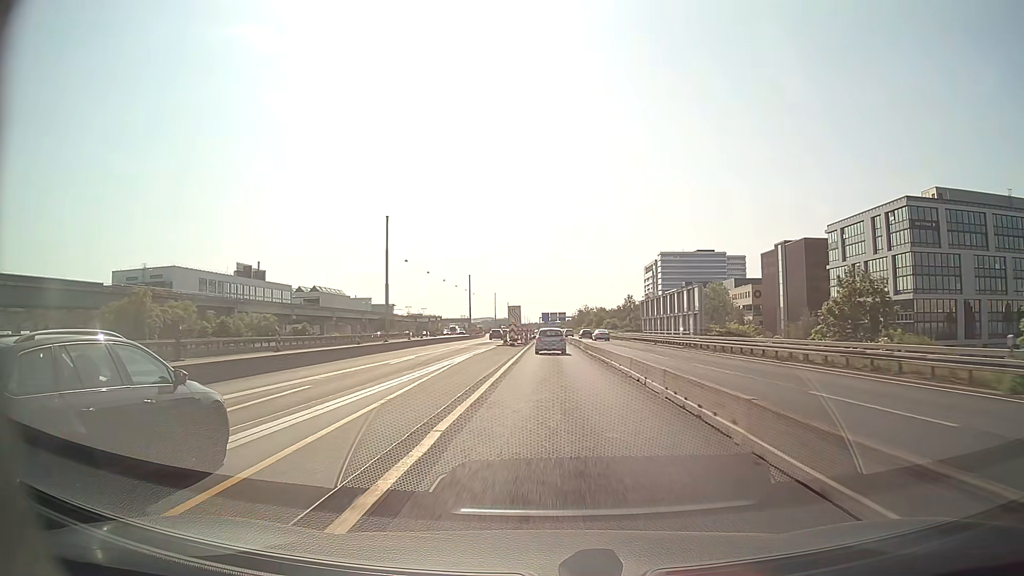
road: motorway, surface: asphalt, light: Day
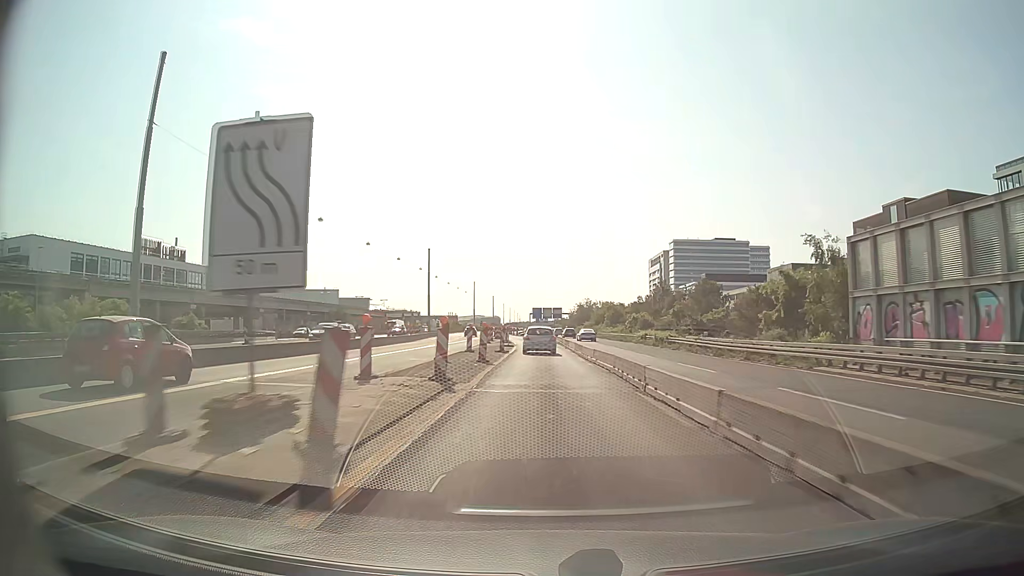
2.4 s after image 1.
(+0.3, +59.3) m; +1°
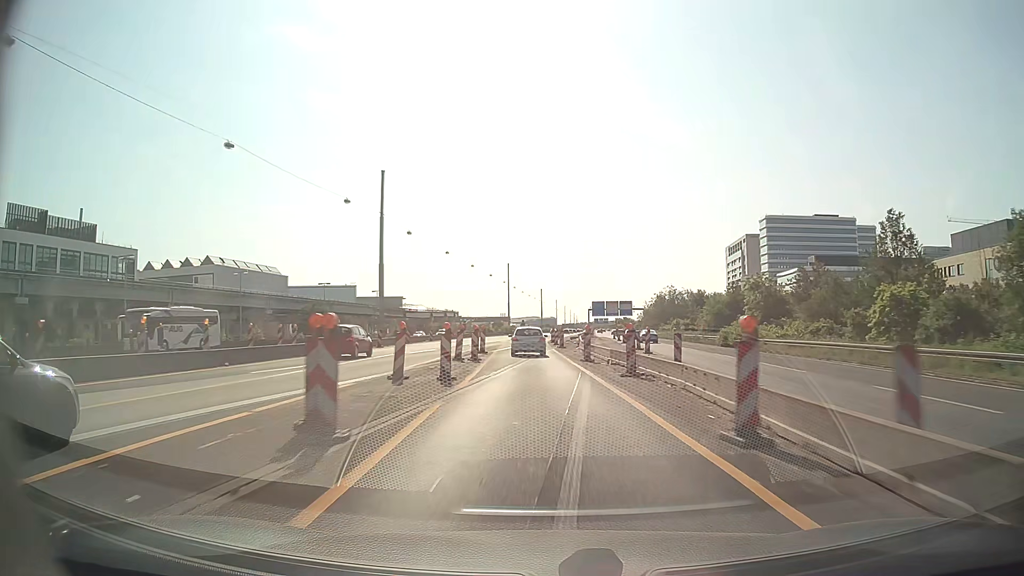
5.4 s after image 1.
(-1.6, +71.1) m; -4°
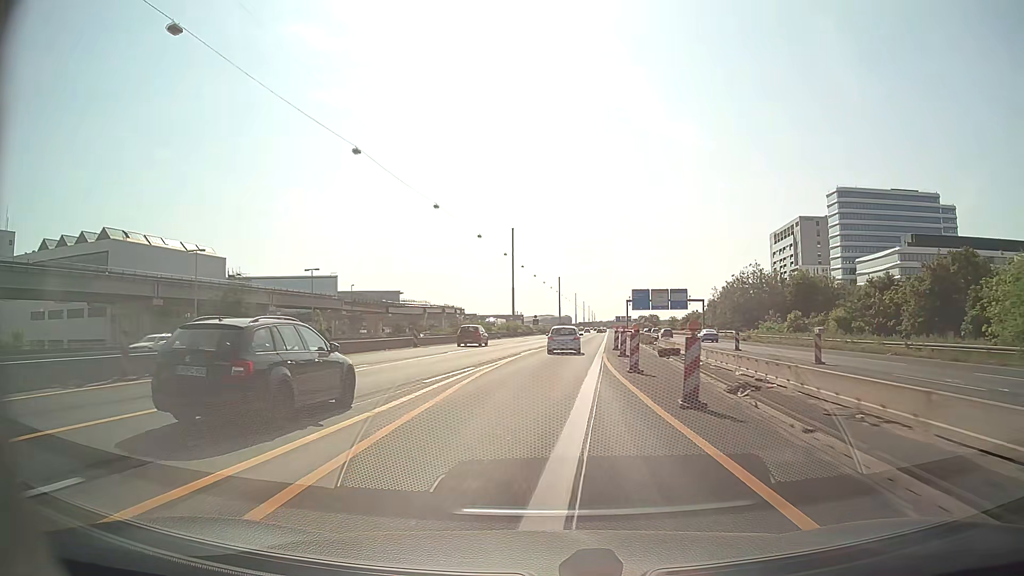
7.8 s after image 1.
(-1.7, +55.9) m; -2°
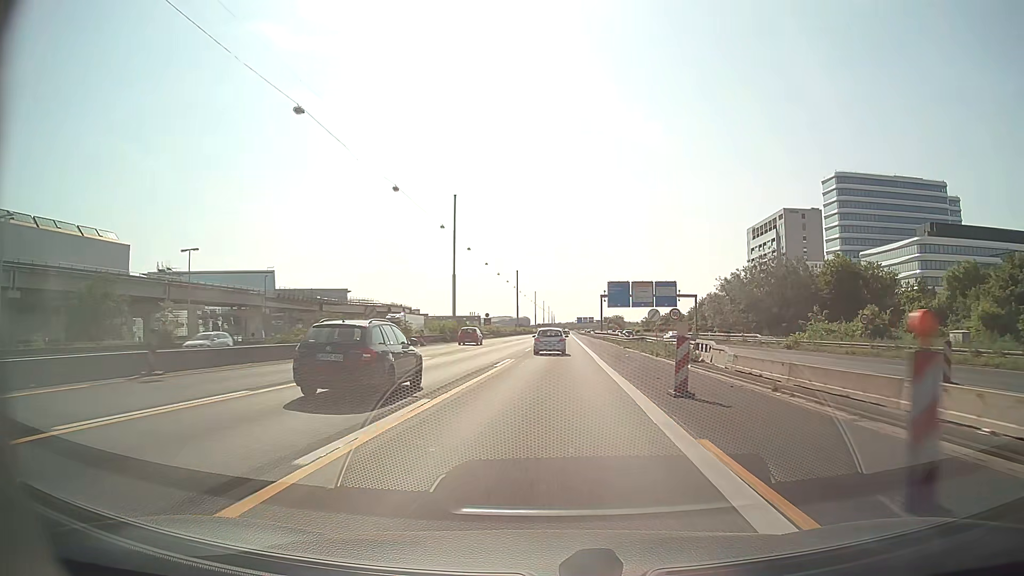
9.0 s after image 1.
(+0.7, +28.0) m; +3°
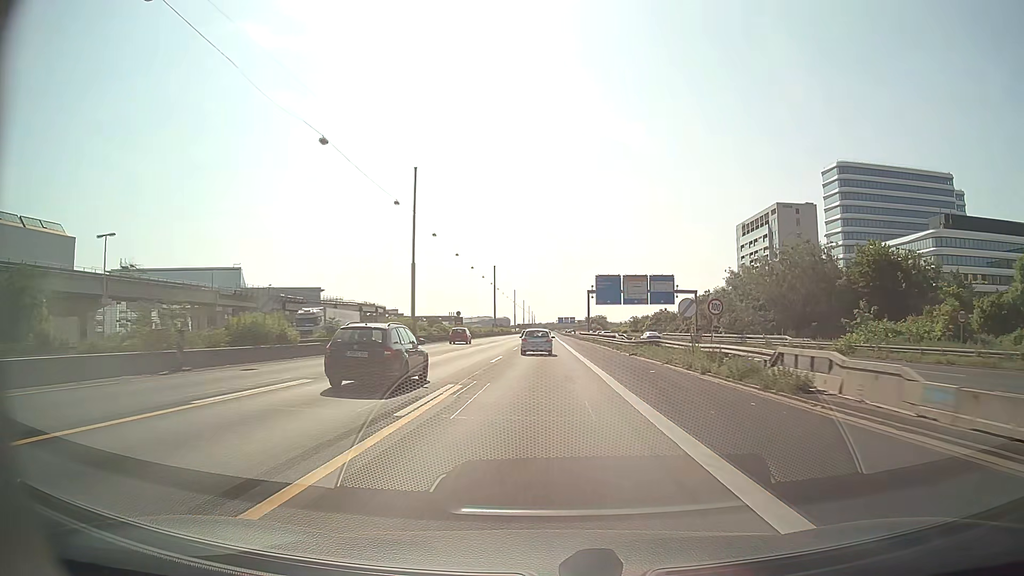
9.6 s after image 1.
(+0.2, +14.1) m; +2°
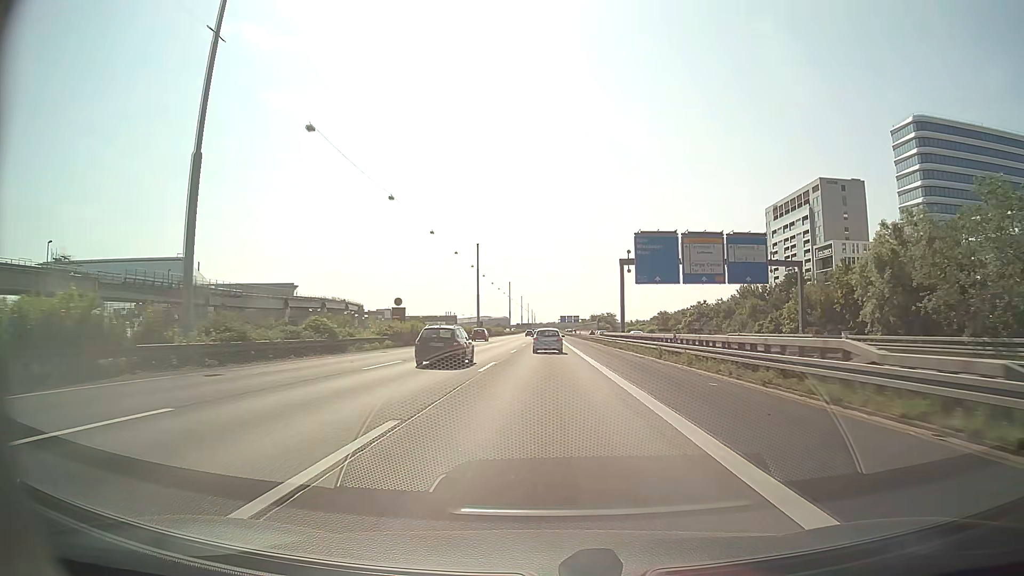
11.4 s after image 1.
(+0.3, +42.8) m; 0°
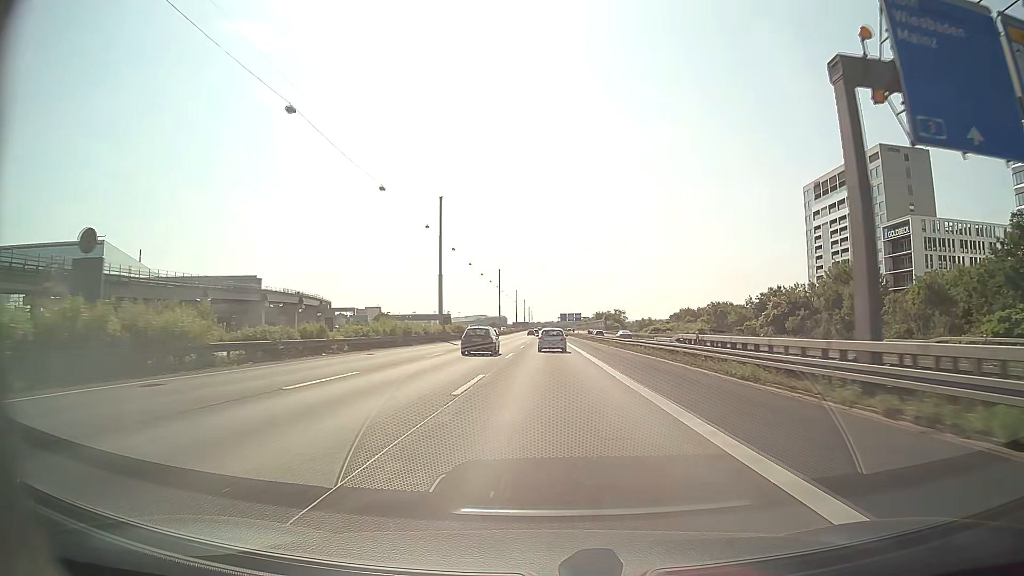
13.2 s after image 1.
(0.0, +43.8) m; 0°
(0, +10) (0, +20) (0, +30) (0, +40) (0, +50) (0, +60) (0, +70) (+1, +80) (+1, +90) (+1, +100) m
